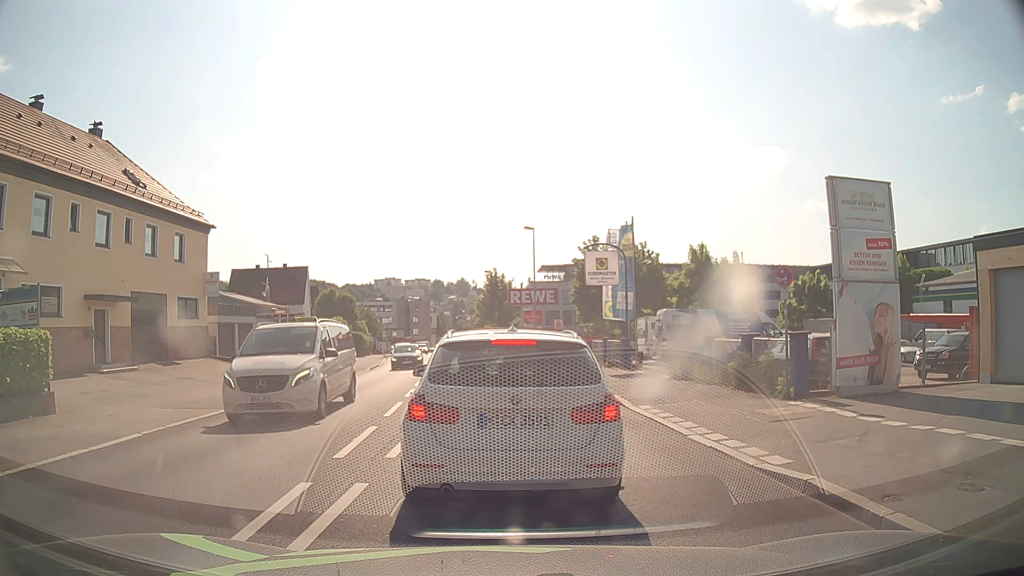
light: Day
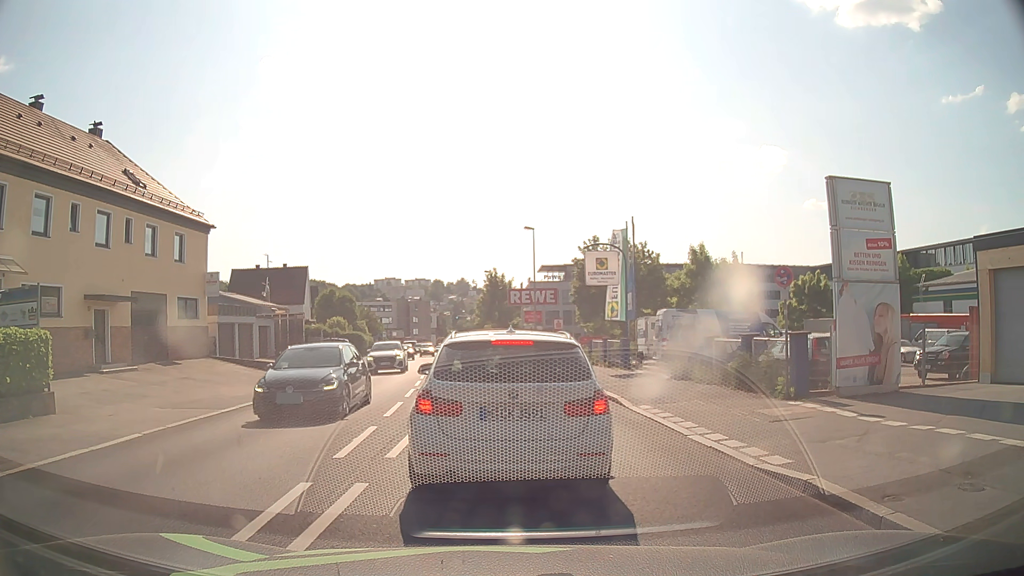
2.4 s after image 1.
(0.0, 0.0) m; 0°
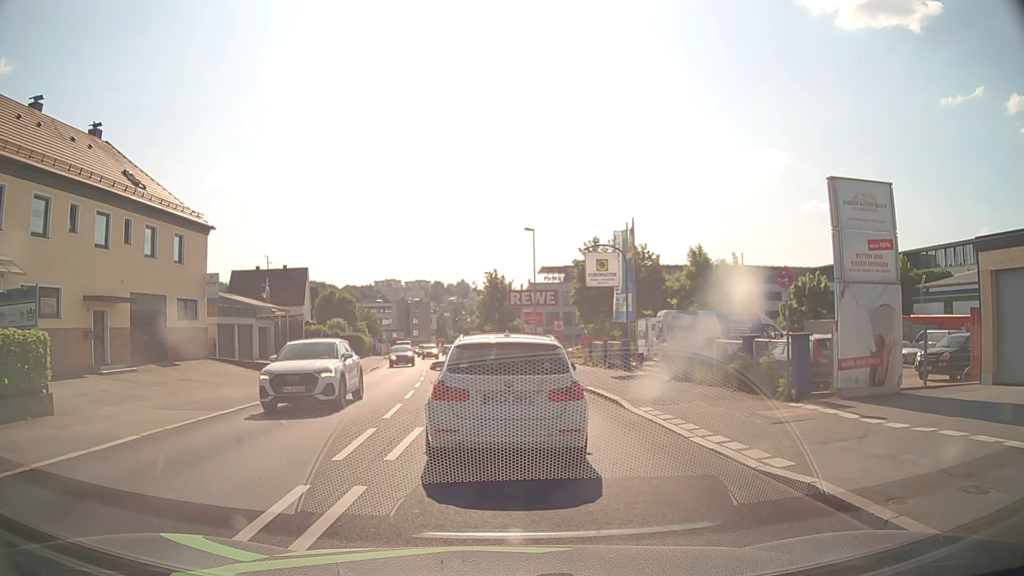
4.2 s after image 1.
(0.0, 0.0) m; 0°
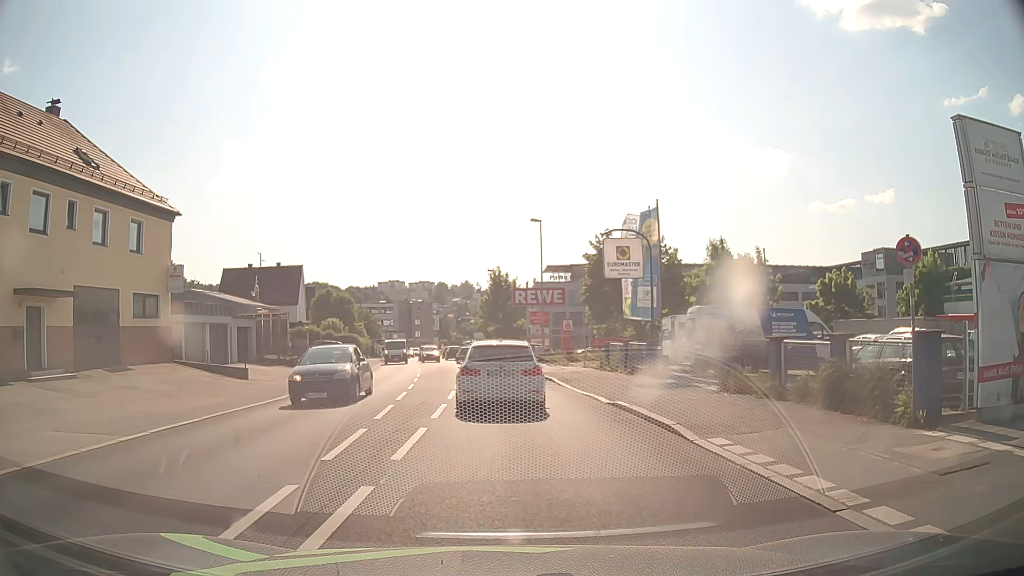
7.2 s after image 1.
(0.0, +4.7) m; +1°
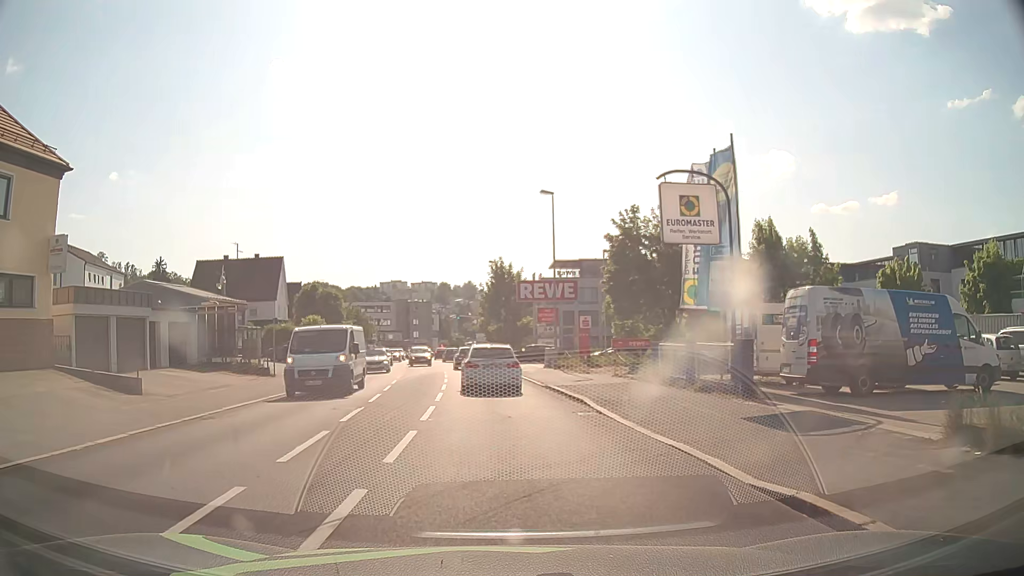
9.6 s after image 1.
(-0.1, +9.6) m; -1°
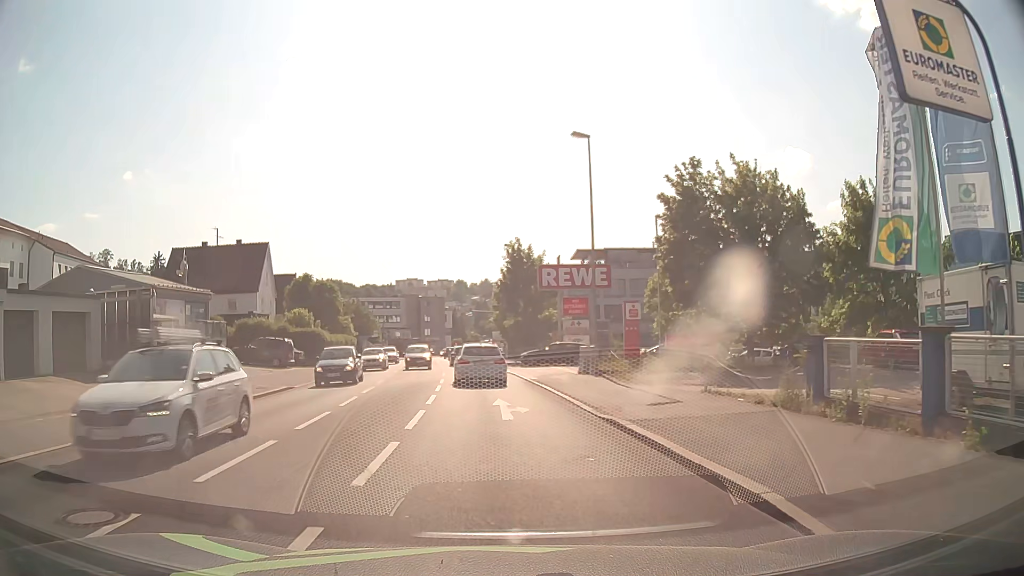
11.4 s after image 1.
(-0.1, +10.8) m; -1°
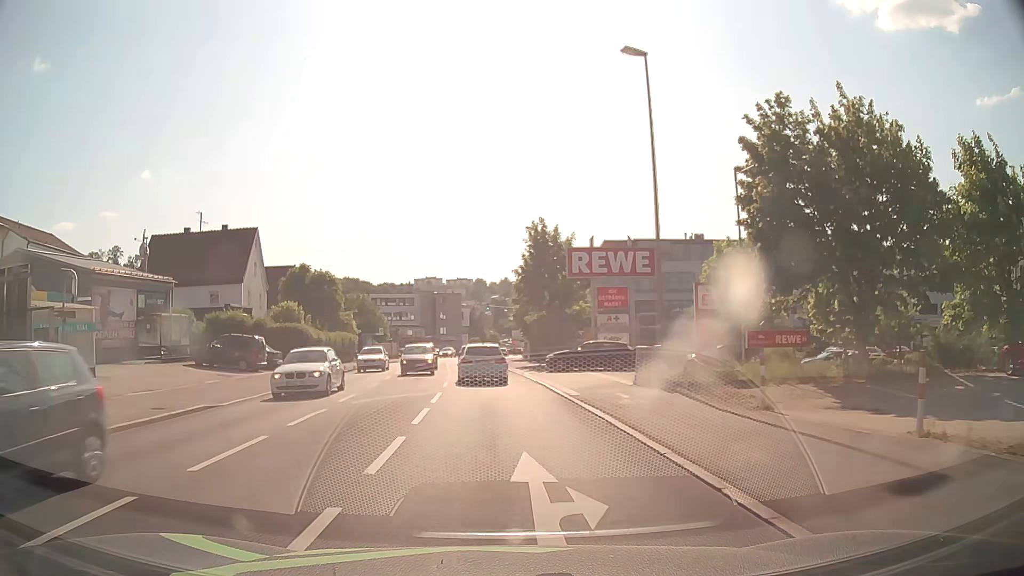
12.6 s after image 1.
(-0.1, +8.8) m; -1°
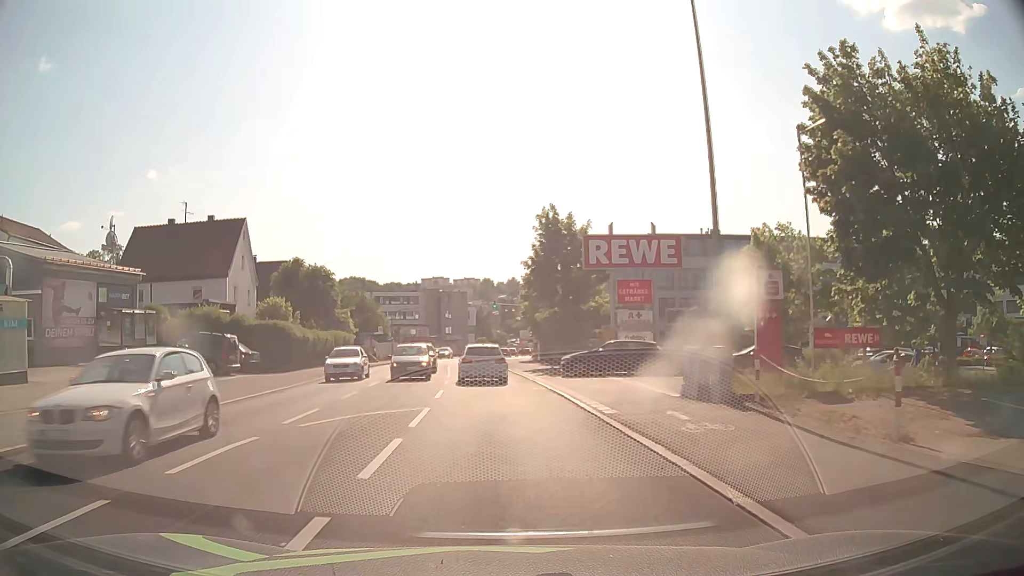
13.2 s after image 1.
(-0.1, +4.9) m; -1°
(0, +10) (-1, +20) (-1, +30) (-2, +40) (-3, +50) (-3, +60) (-3, +70) (-2, +80) (-1, +90) (0, +100) m
